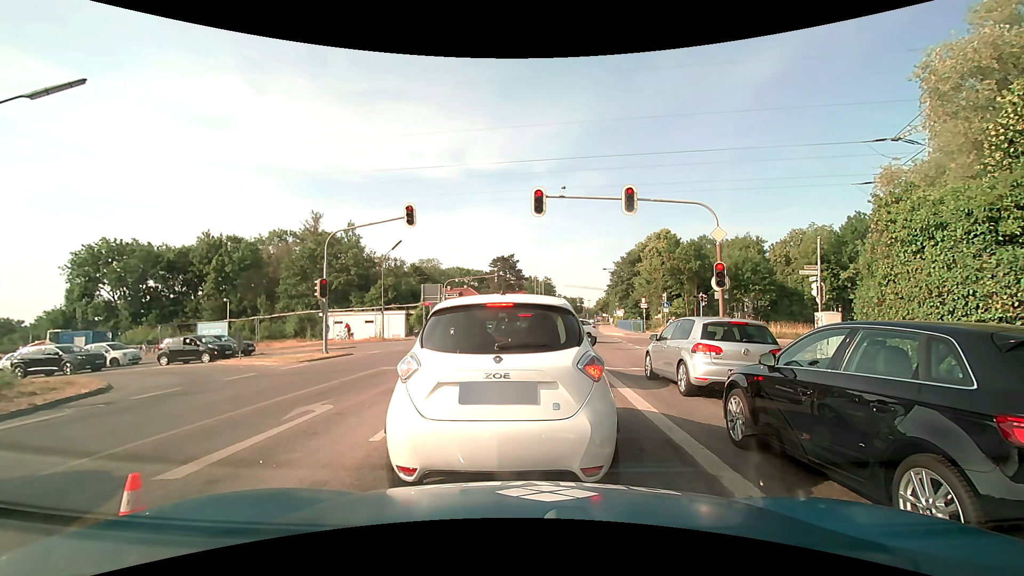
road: secondary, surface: asphalt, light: Day
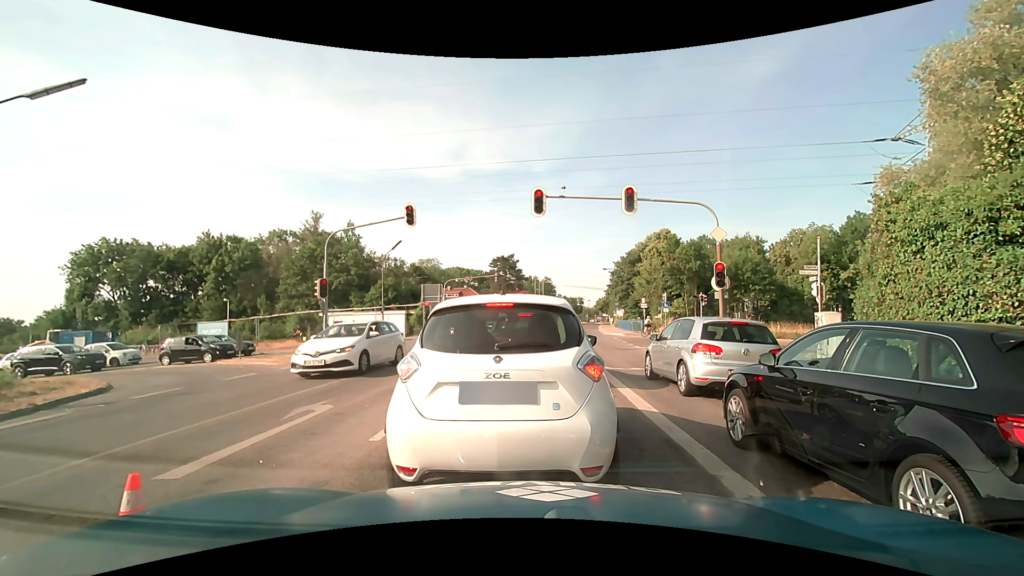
(0.0, 0.0) m; 0°
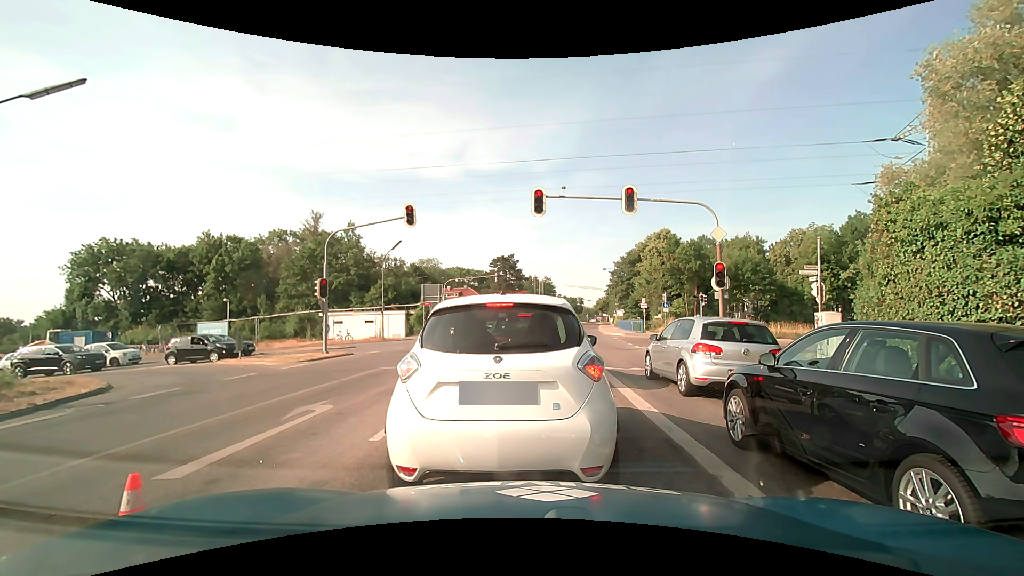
(0.0, 0.0) m; 0°
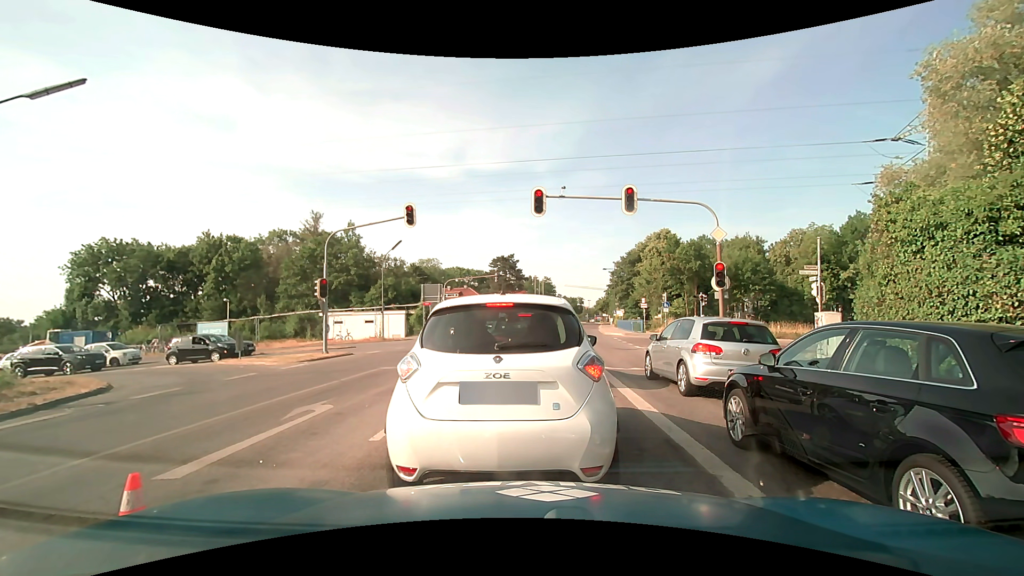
(0.0, 0.0) m; 0°
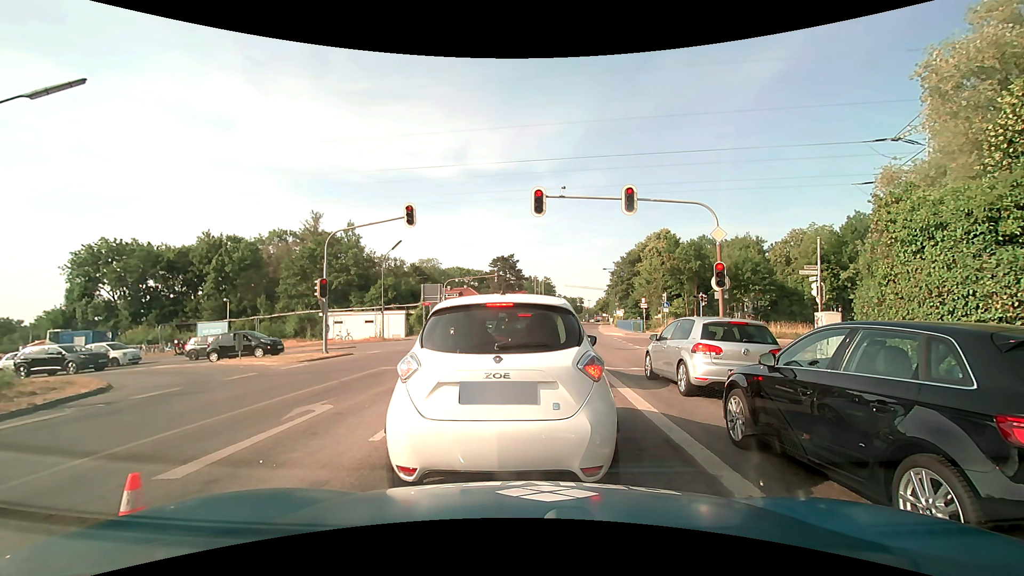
(0.0, 0.0) m; 0°
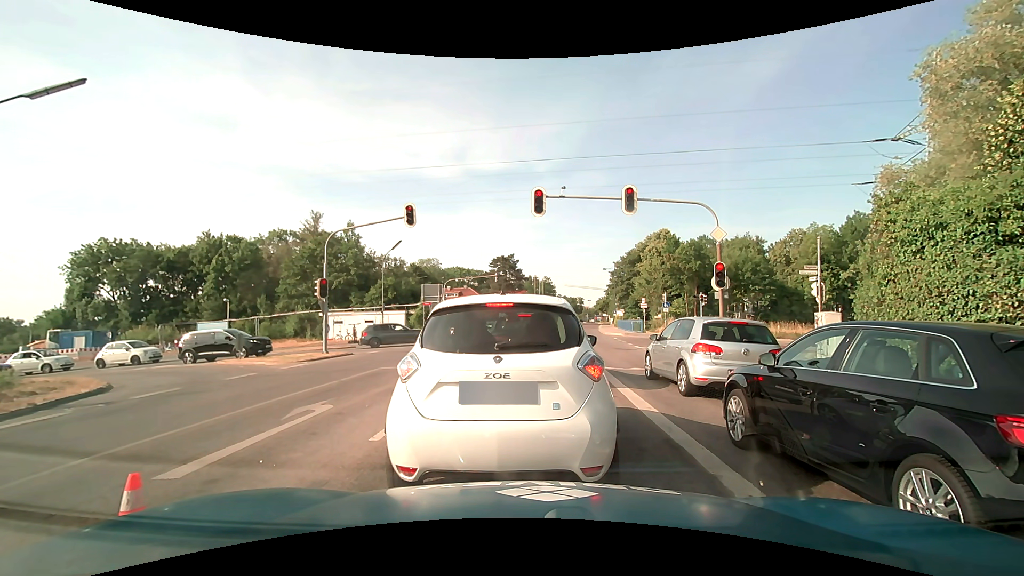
(0.0, 0.0) m; 0°
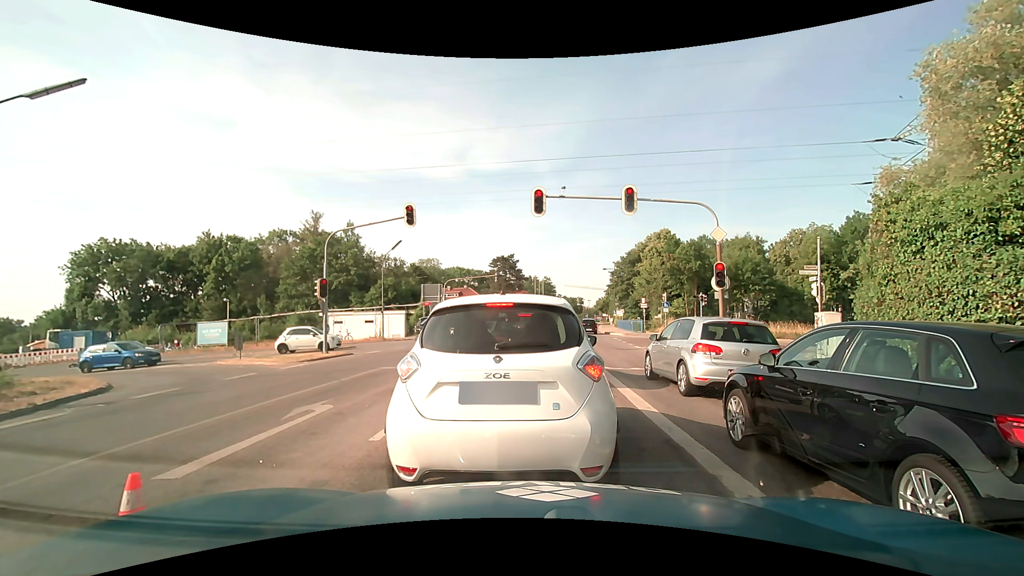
(0.0, 0.0) m; 0°
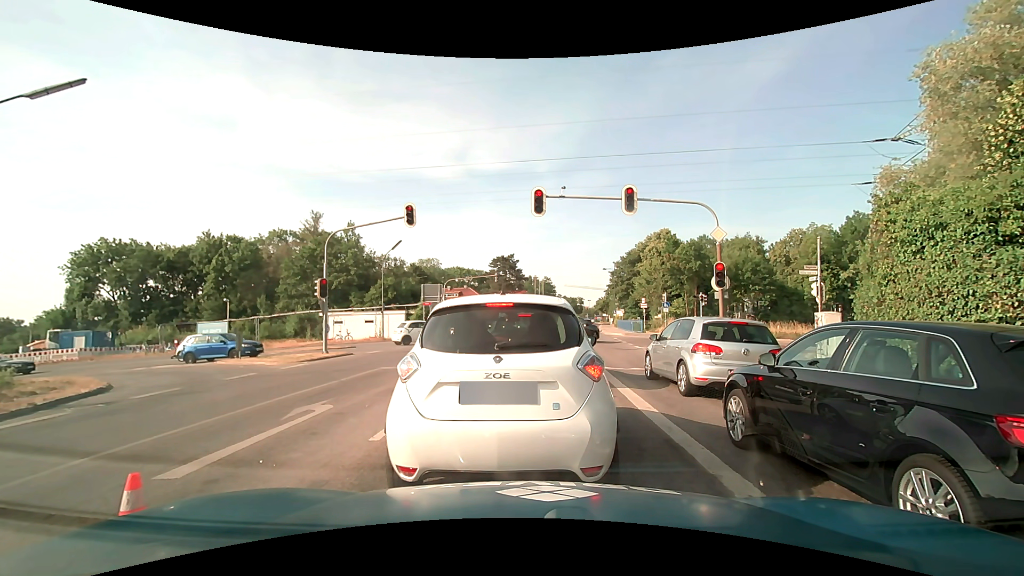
(0.0, 0.0) m; 0°
